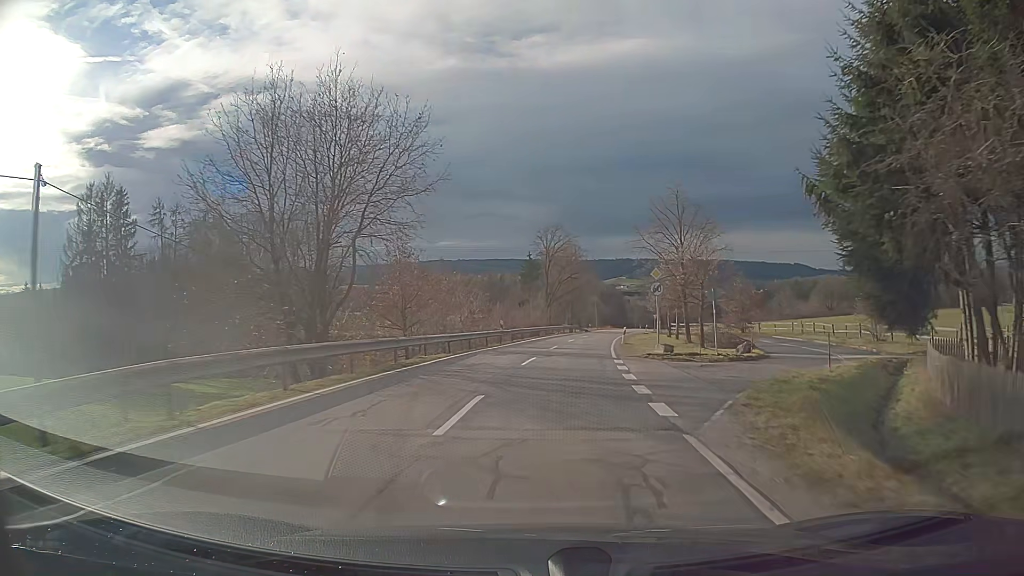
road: tertiary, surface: asphalt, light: Day
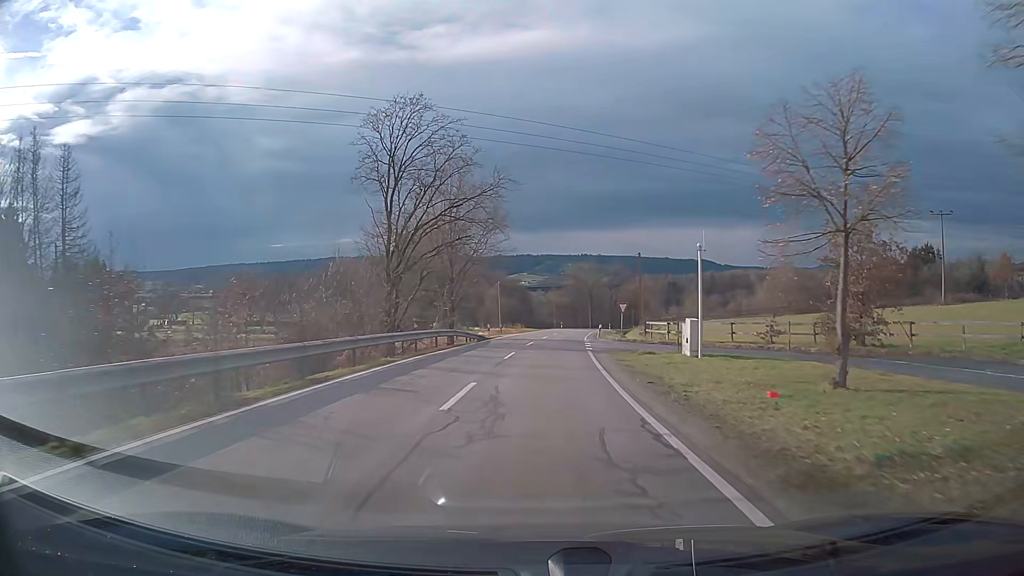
(+3.7, +45.6) m; +8°
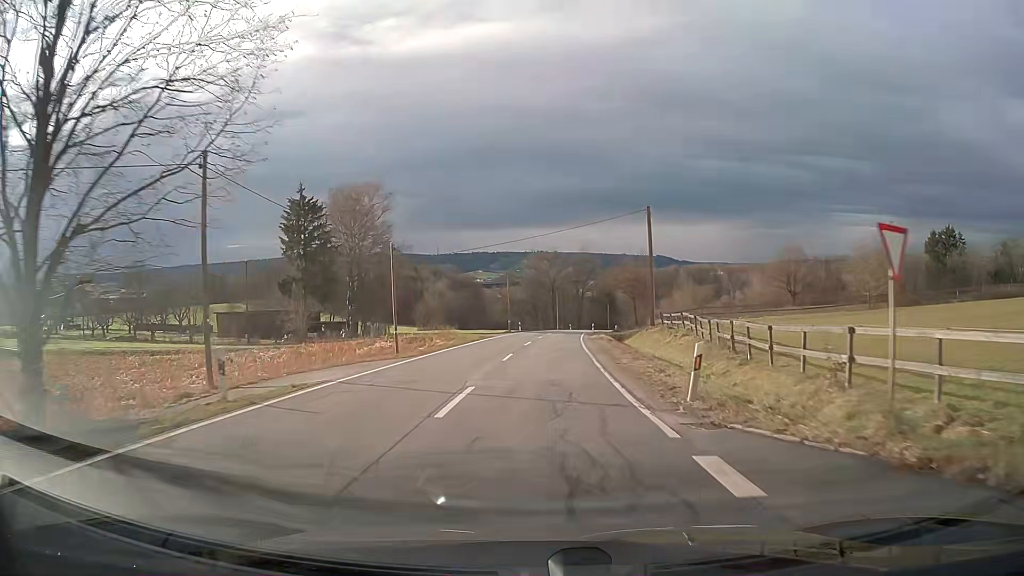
(+1.0, +36.7) m; +3°
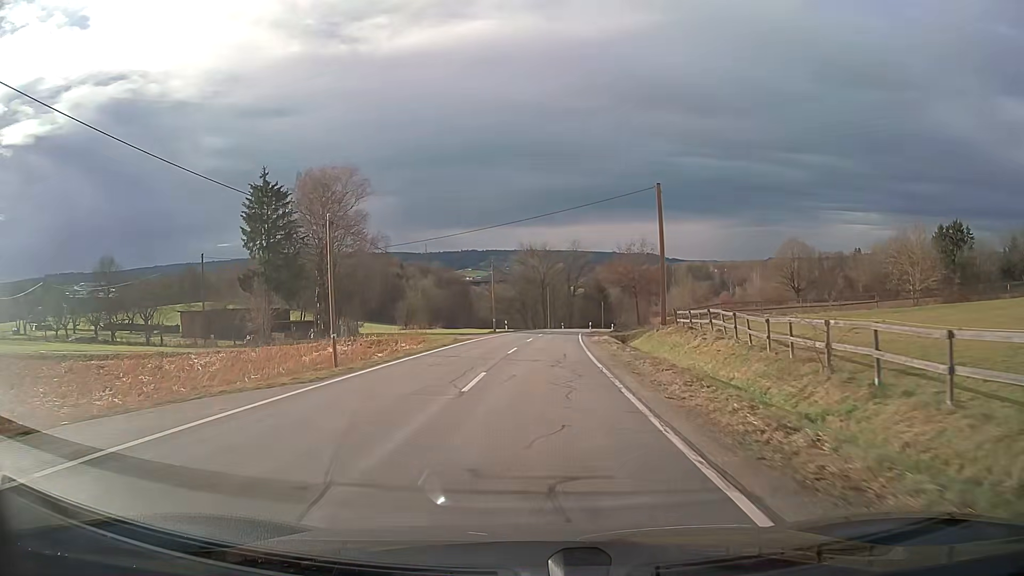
(+0.1, +9.2) m; +1°
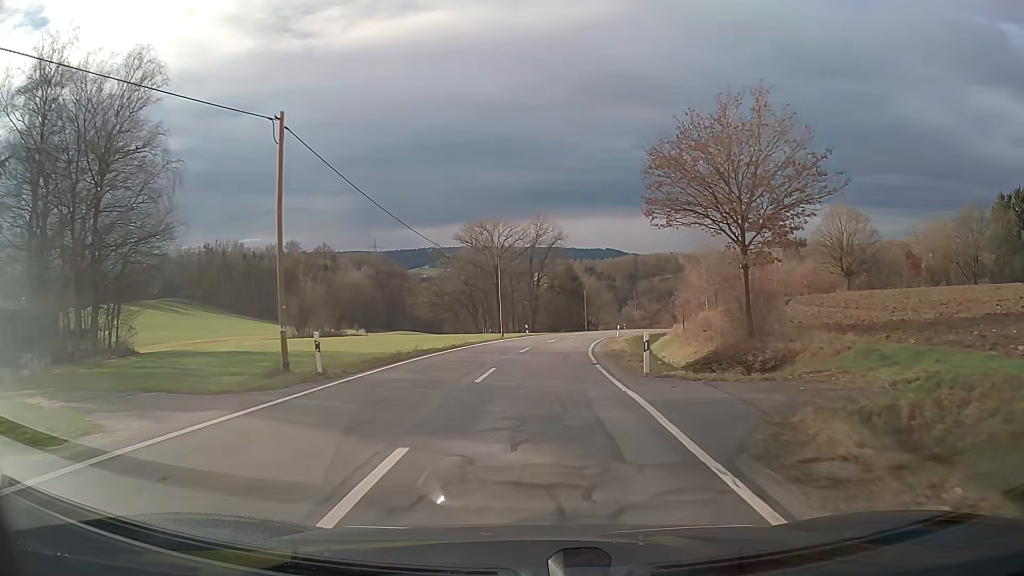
(+1.5, +45.7) m; +4°
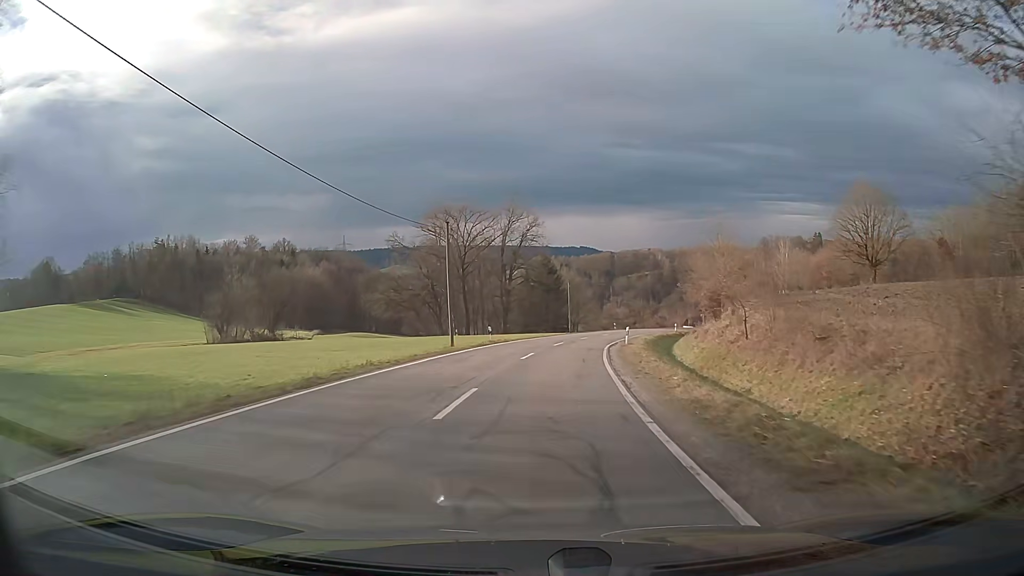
(+0.3, +18.3) m; +2°
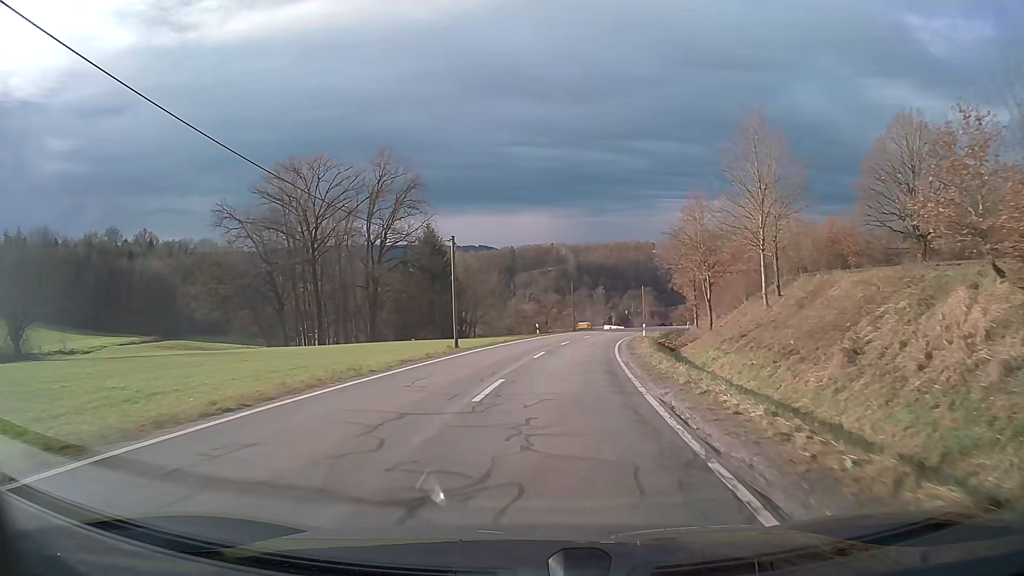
(+2.7, +36.5) m; +9°
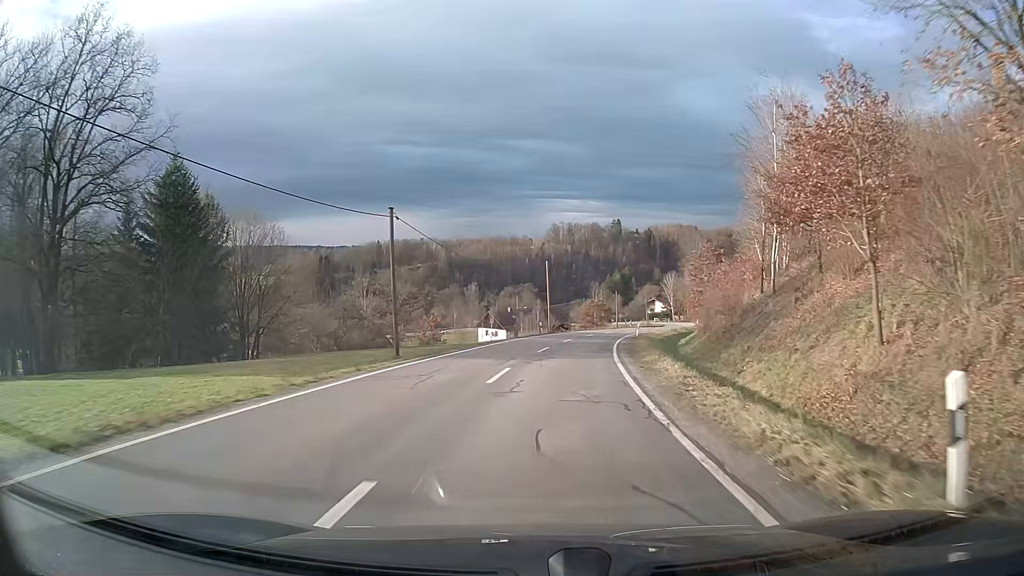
(+4.3, +45.6) m; +11°
